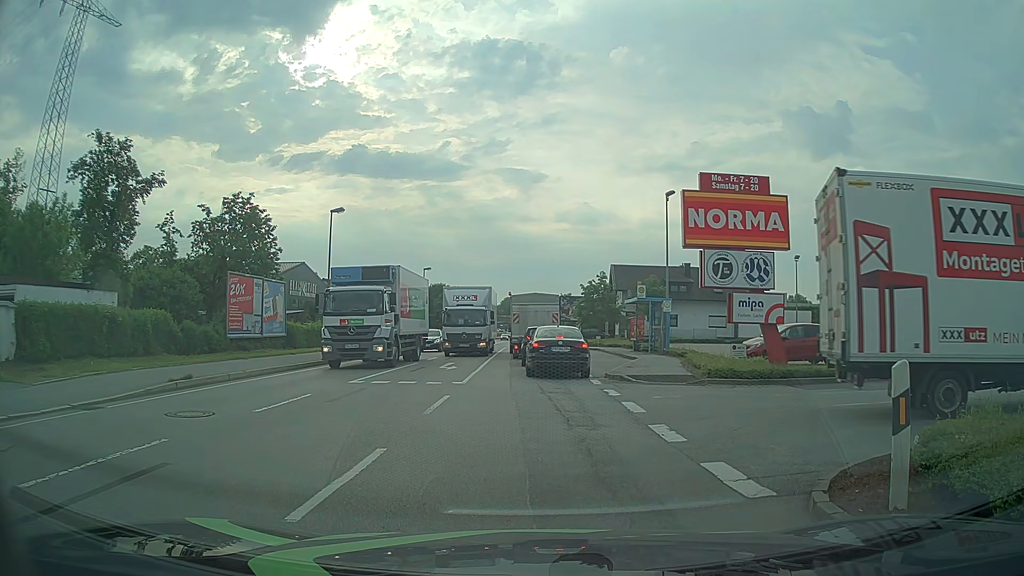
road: primary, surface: asphalt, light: Day
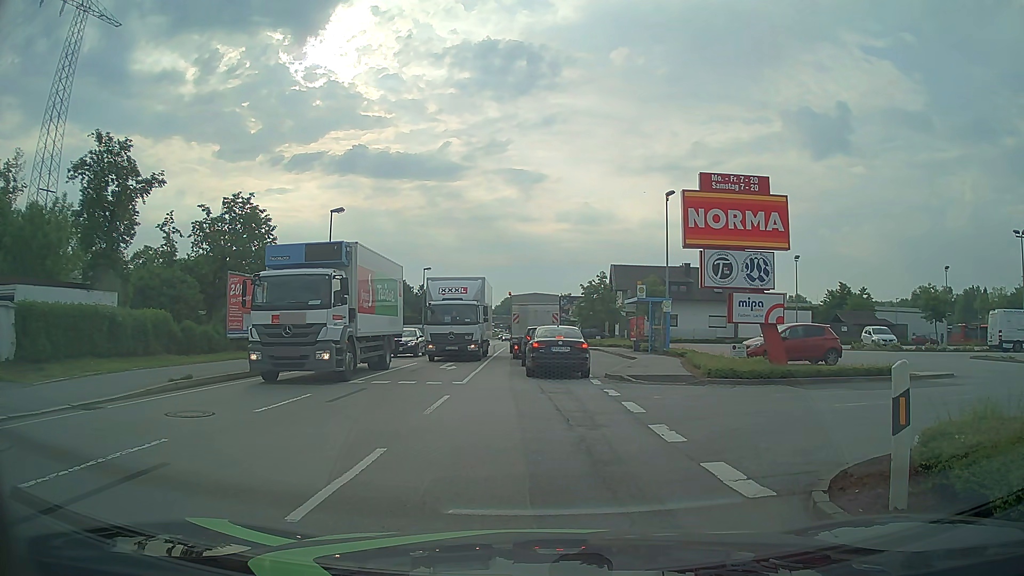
(0.0, 0.0) m; 0°
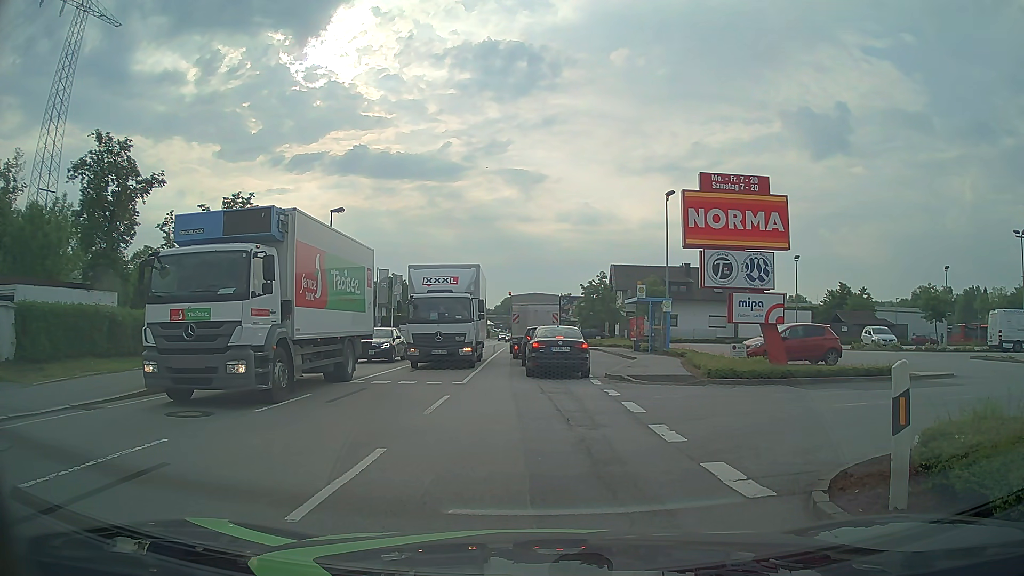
(0.0, 0.0) m; 0°
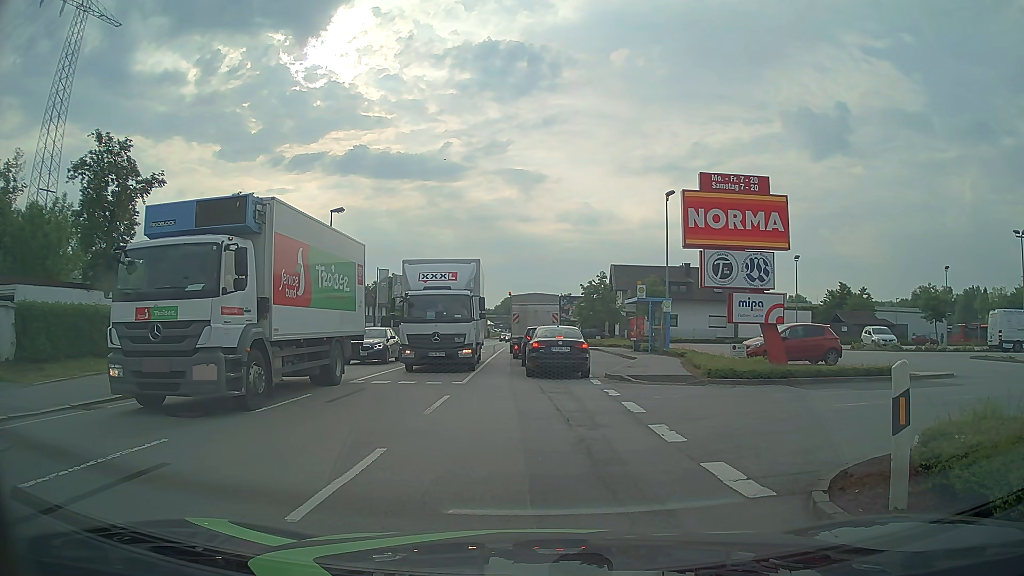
(0.0, 0.0) m; 0°
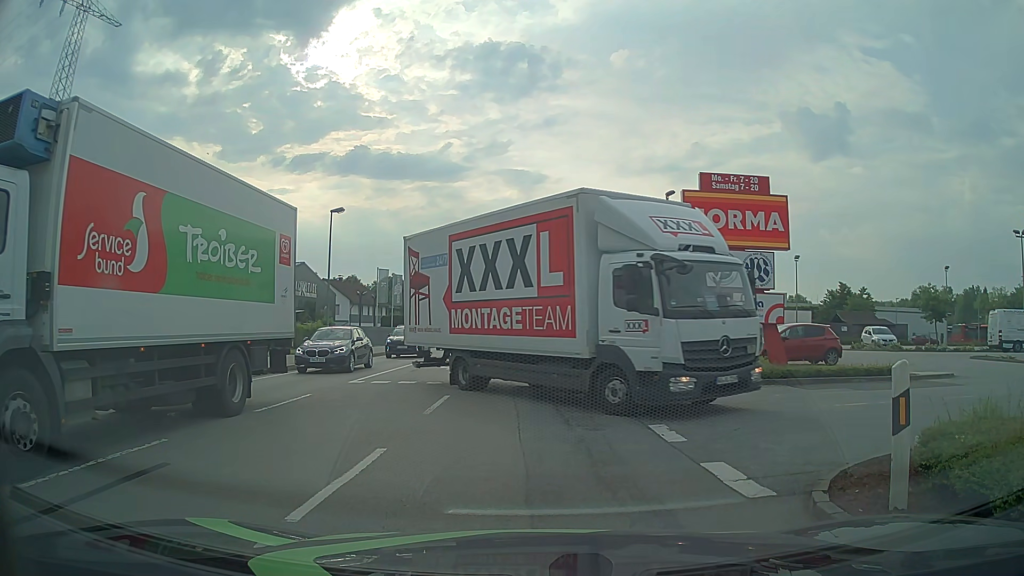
(0.0, 0.0) m; 0°
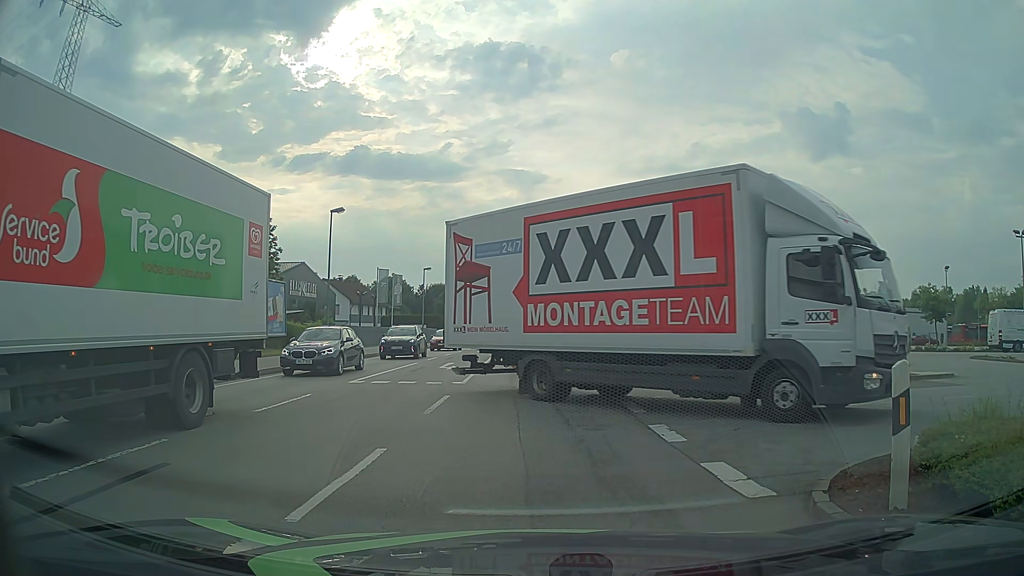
(0.0, 0.0) m; 0°
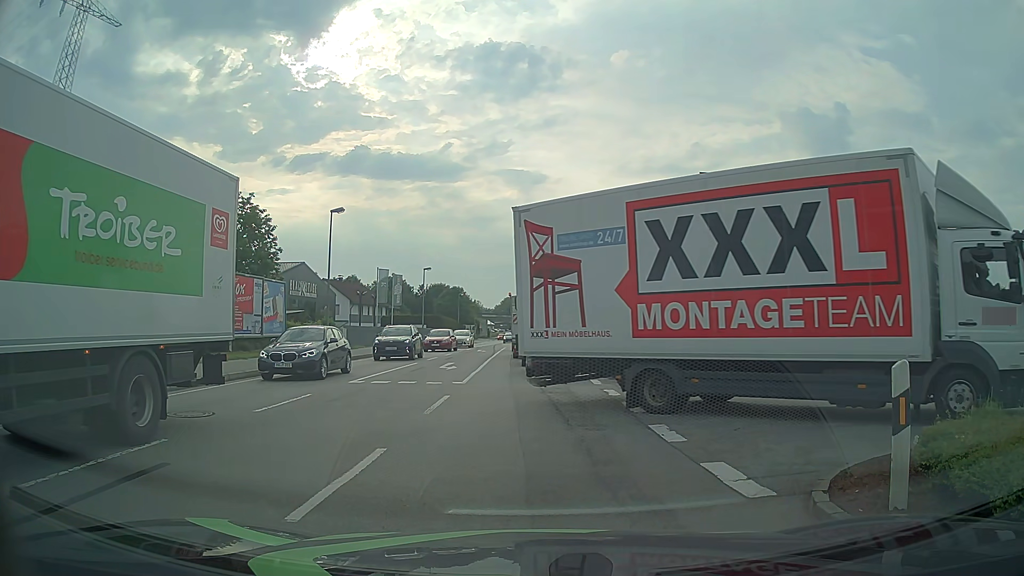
(0.0, 0.0) m; 0°
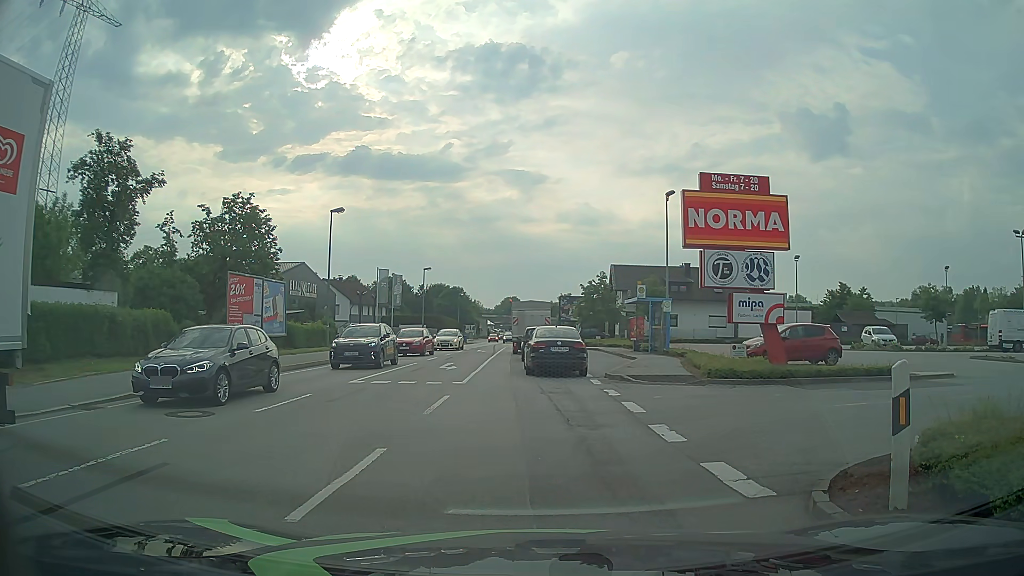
(0.0, 0.0) m; 0°
(0, +10) (0, +20) (0, +30) (0, +40) (0, +50) (0, +60) (0, +70) (0, +80) (0, +90) (0, +100) m
